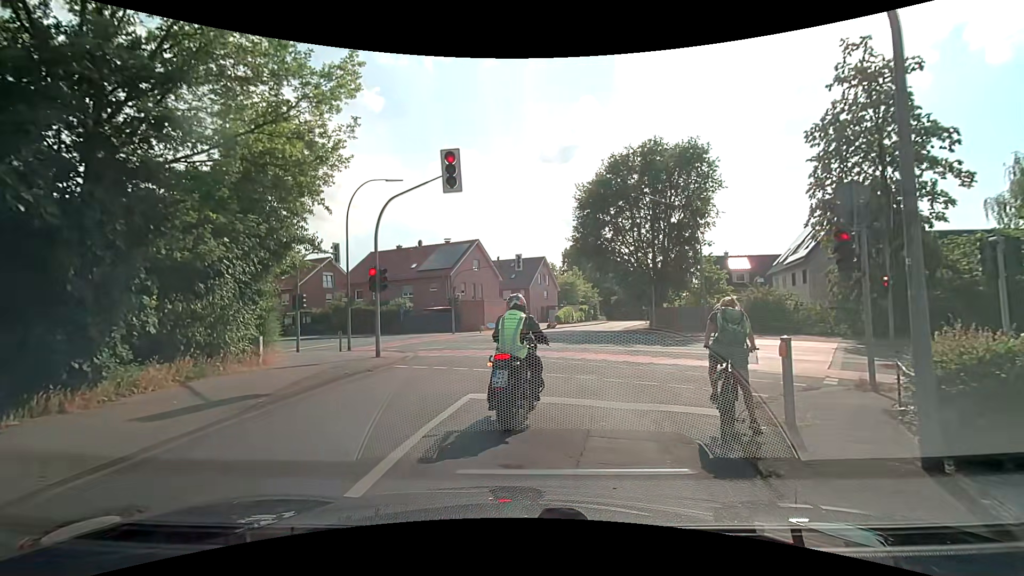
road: residential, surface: asphalt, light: Day
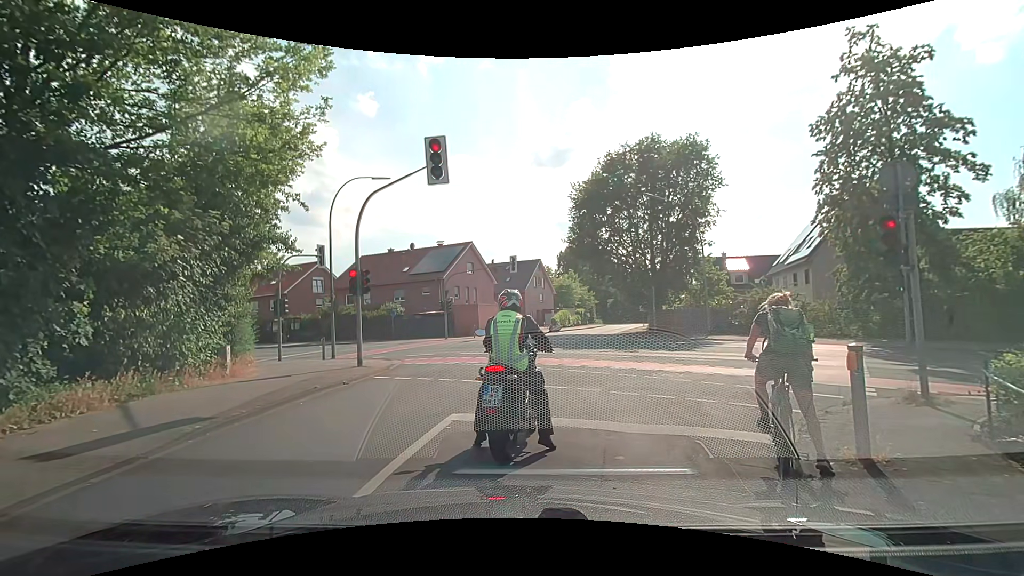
(0.0, +1.4) m; +1°
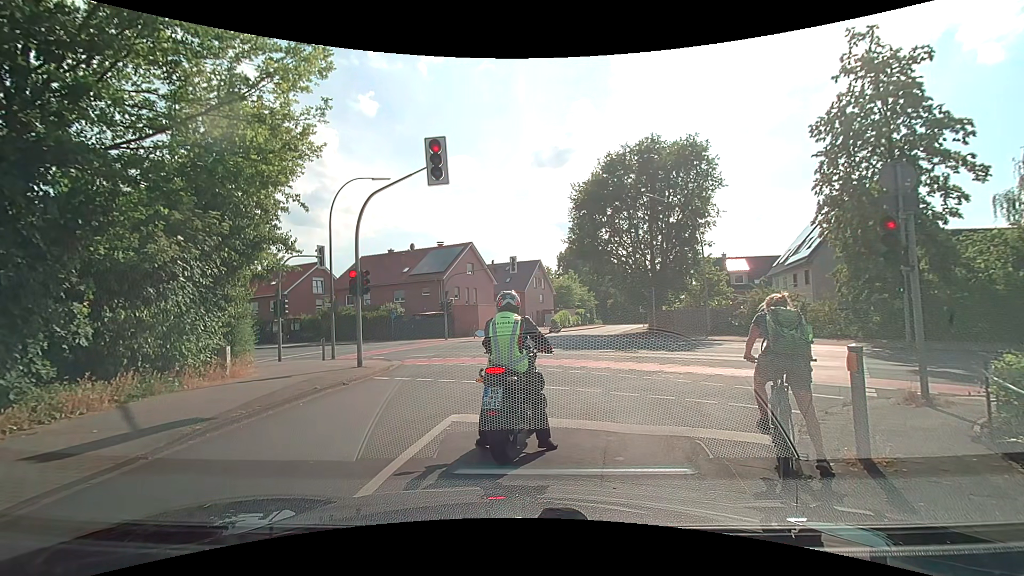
(0.0, +0.1) m; 0°
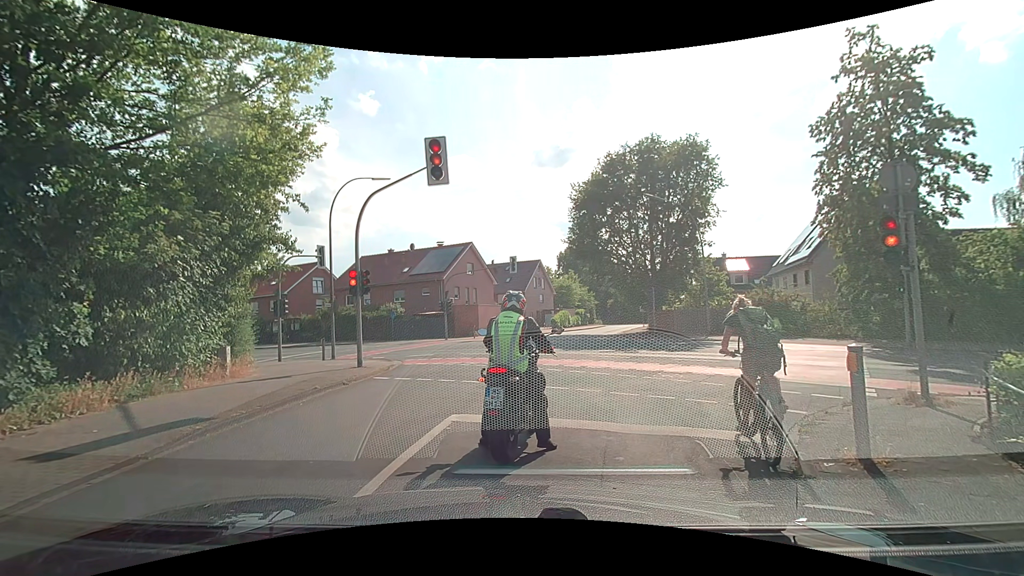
(0.0, 0.0) m; 0°
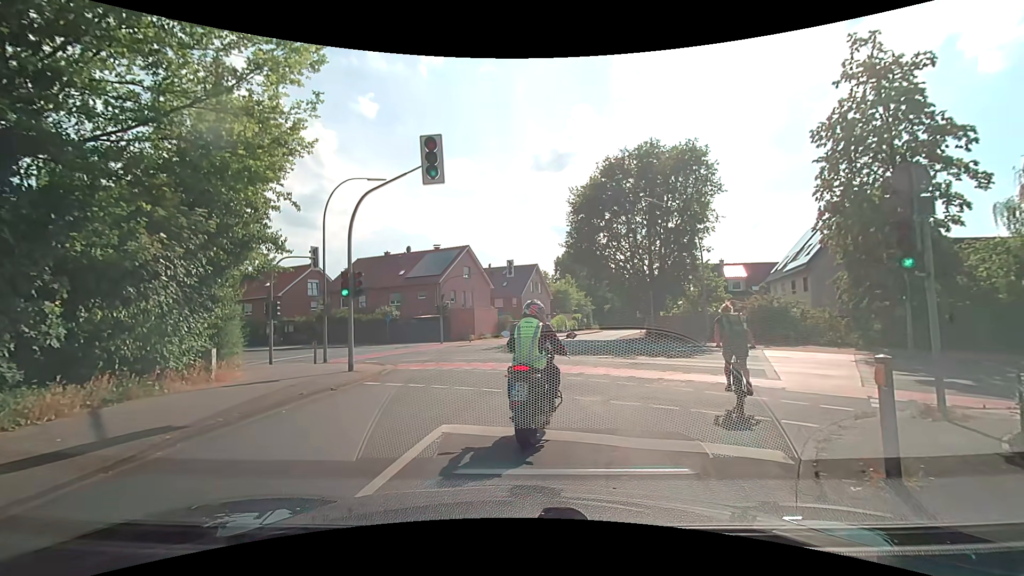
(0.0, +0.5) m; 0°
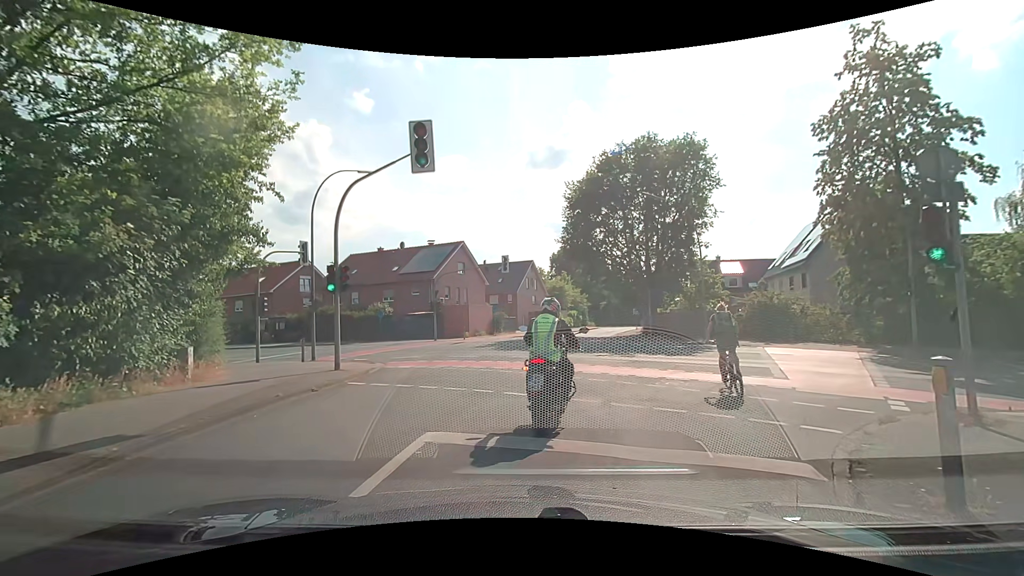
(0.0, +0.8) m; 0°
